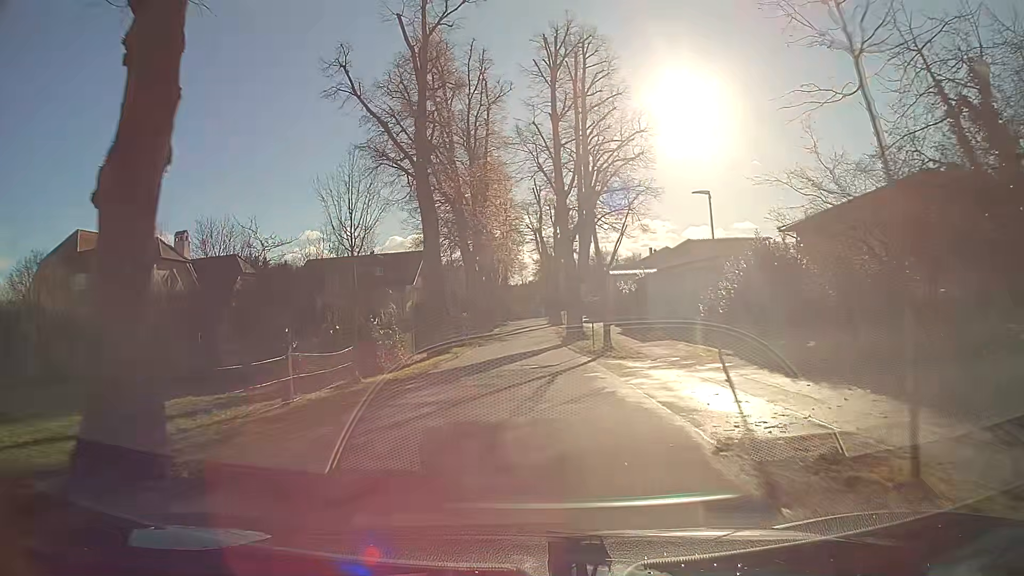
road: secondary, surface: asphalt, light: Day
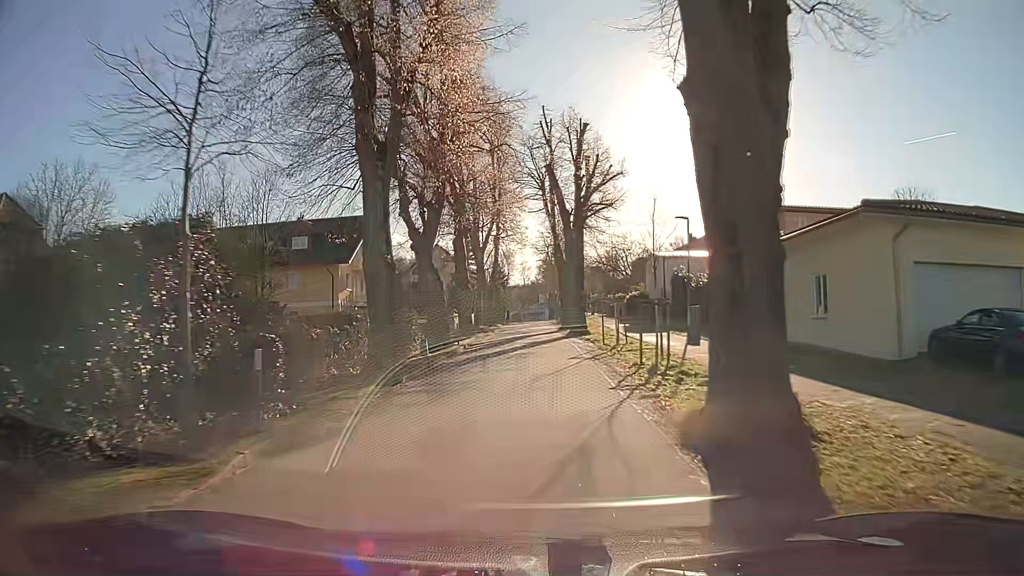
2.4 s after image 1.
(-0.1, +28.5) m; 0°
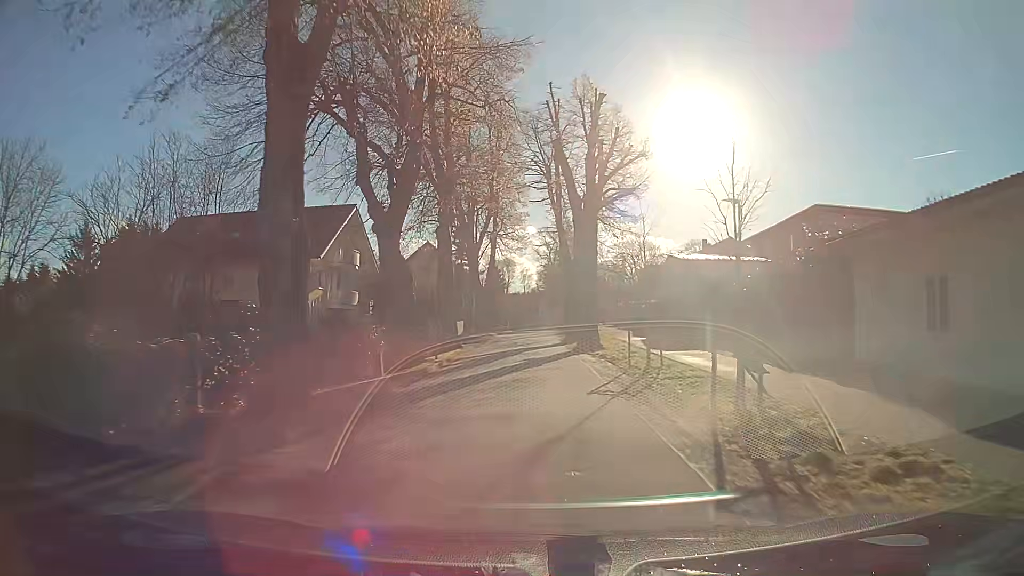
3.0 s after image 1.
(0.0, +7.1) m; 0°
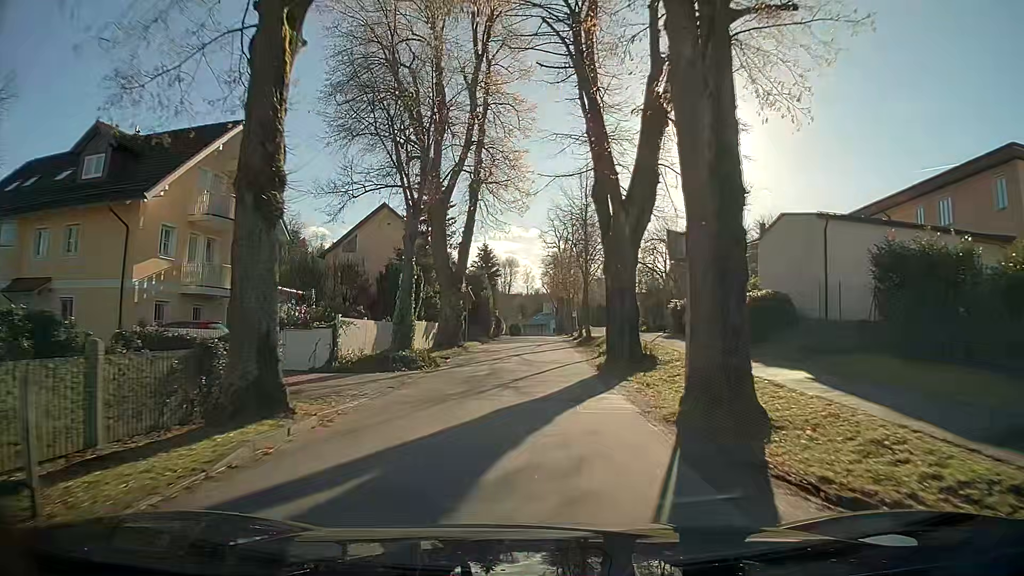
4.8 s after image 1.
(0.0, +21.1) m; 0°
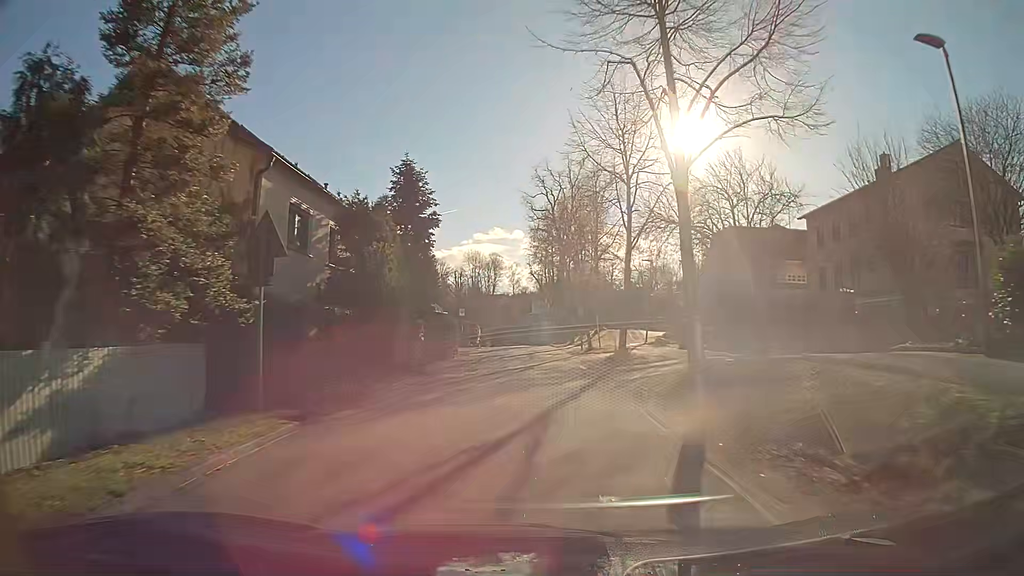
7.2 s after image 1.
(0.0, +27.7) m; +2°
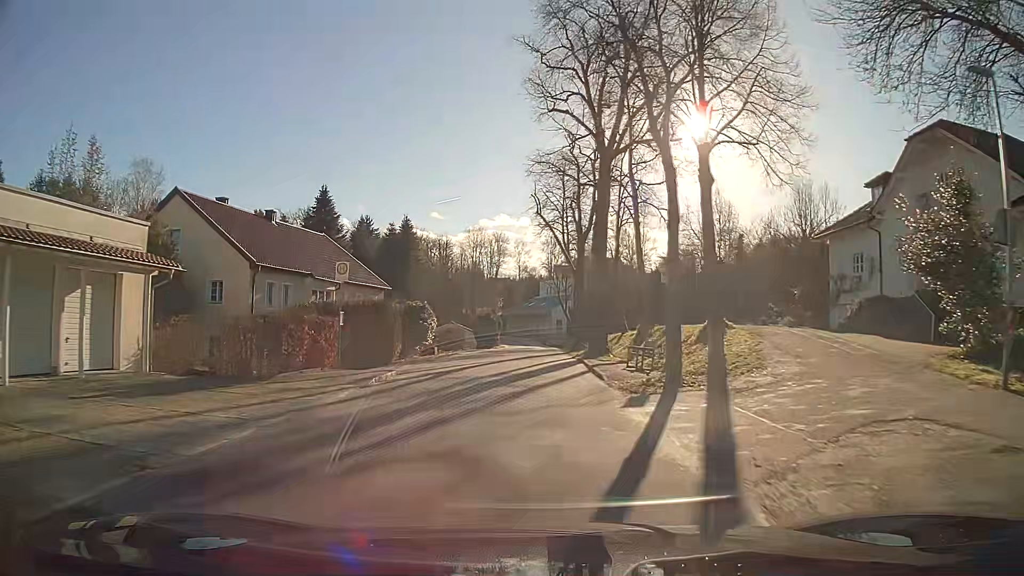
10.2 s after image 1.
(-0.3, +34.0) m; -1°
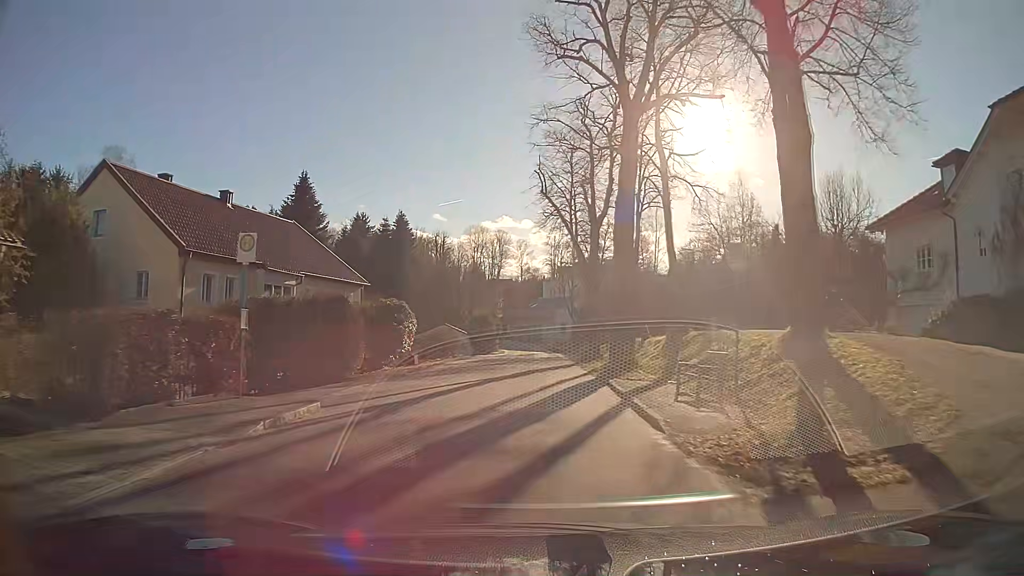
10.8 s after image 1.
(0.0, +6.8) m; 0°
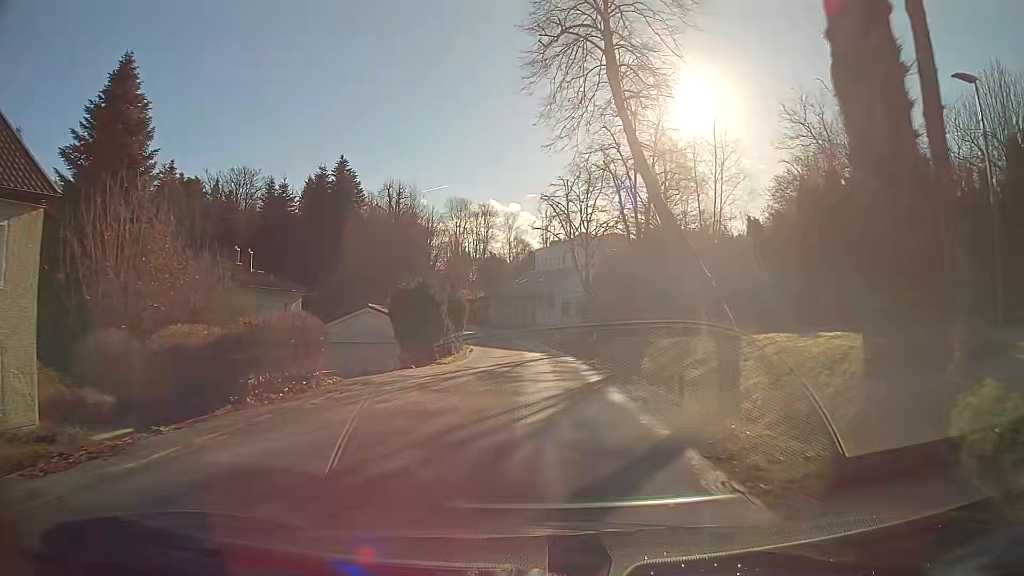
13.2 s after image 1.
(+0.2, +26.8) m; +1°
